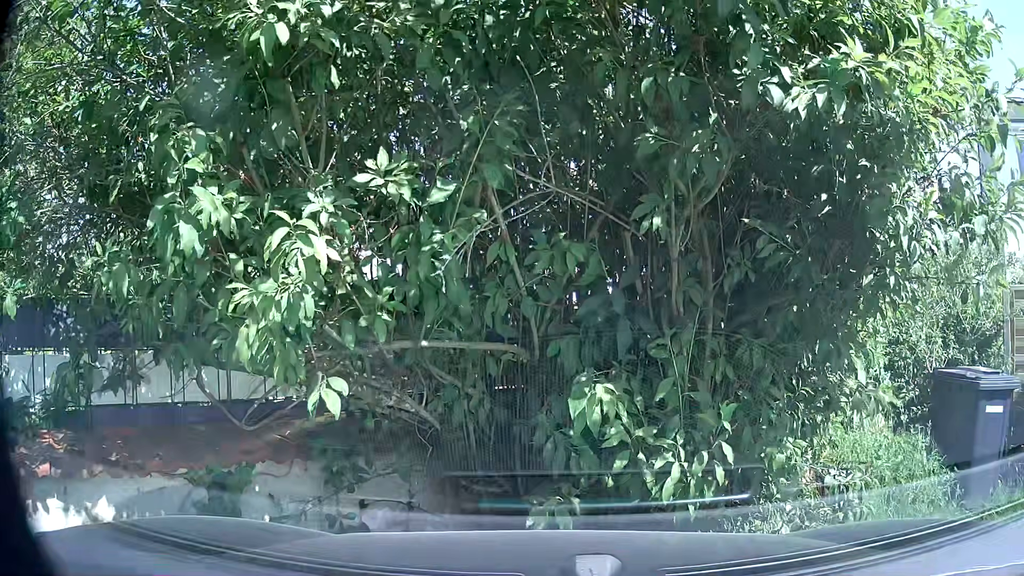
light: Day
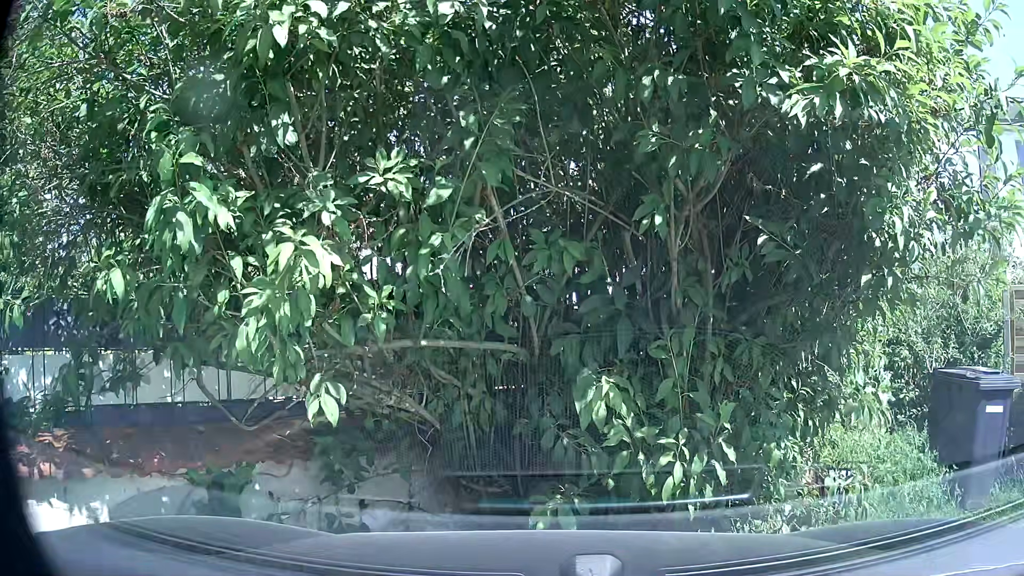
(0.0, 0.0) m; 0°
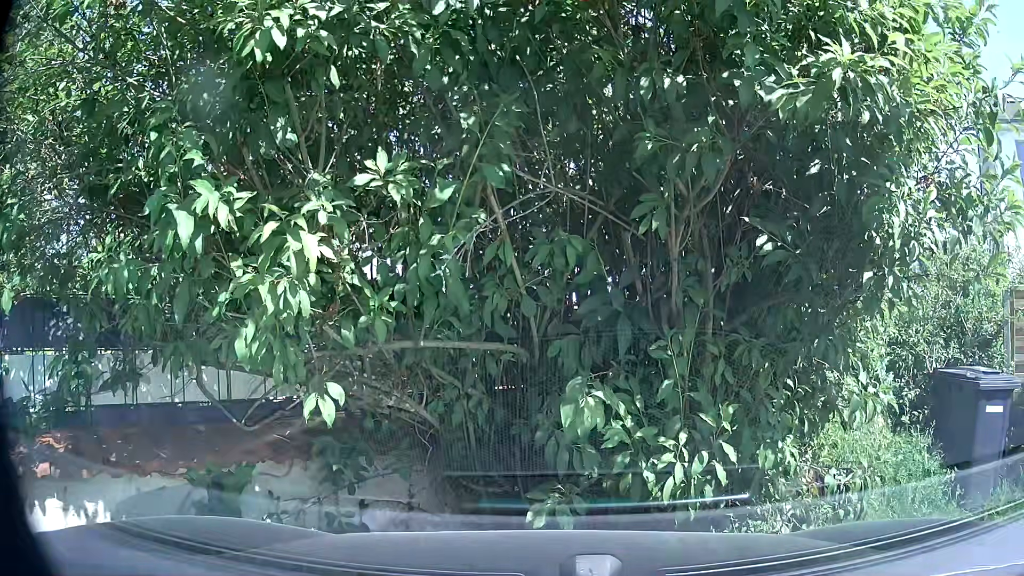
(0.0, 0.0) m; 0°
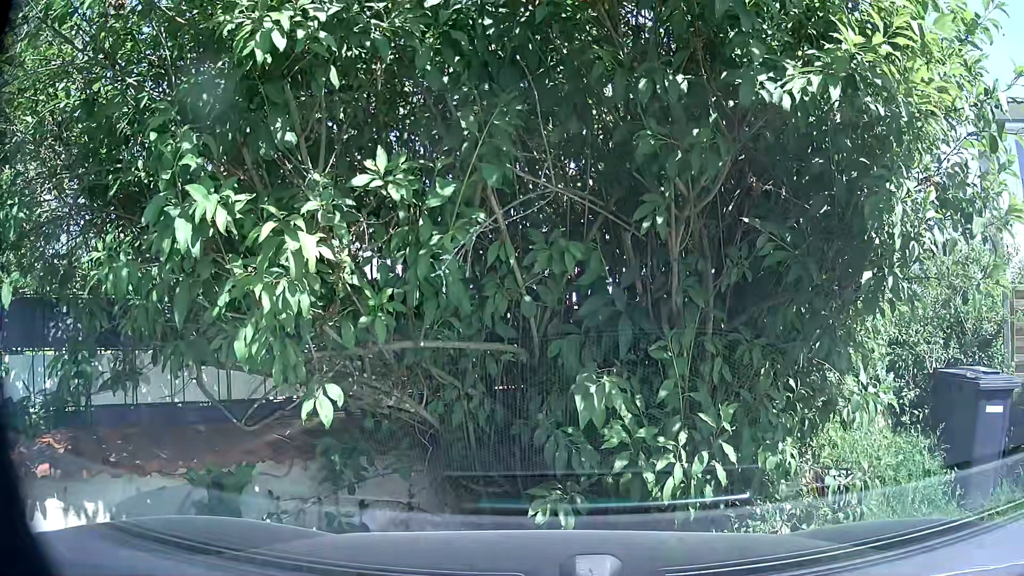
(0.0, 0.0) m; 0°
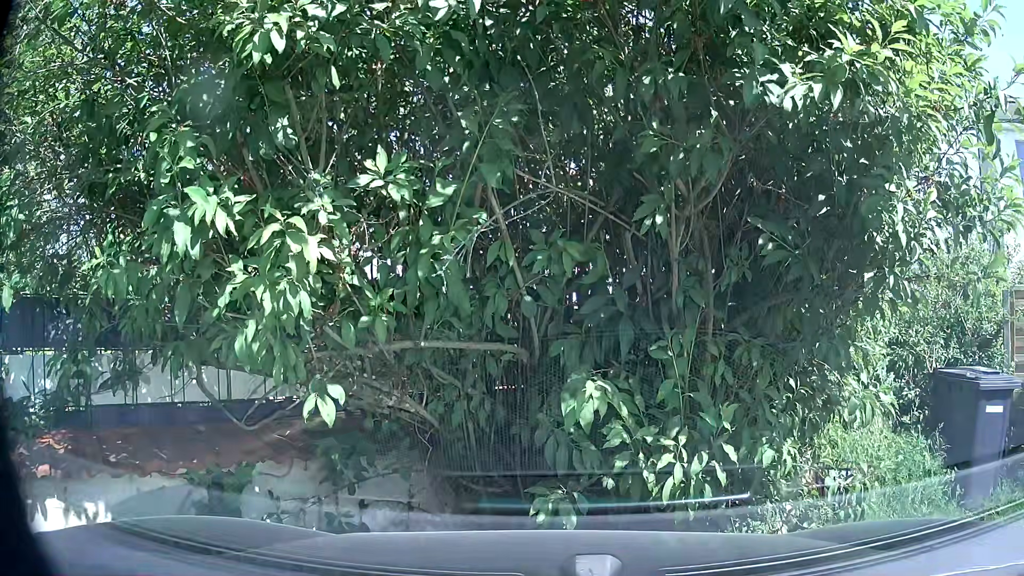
(0.0, 0.0) m; 0°
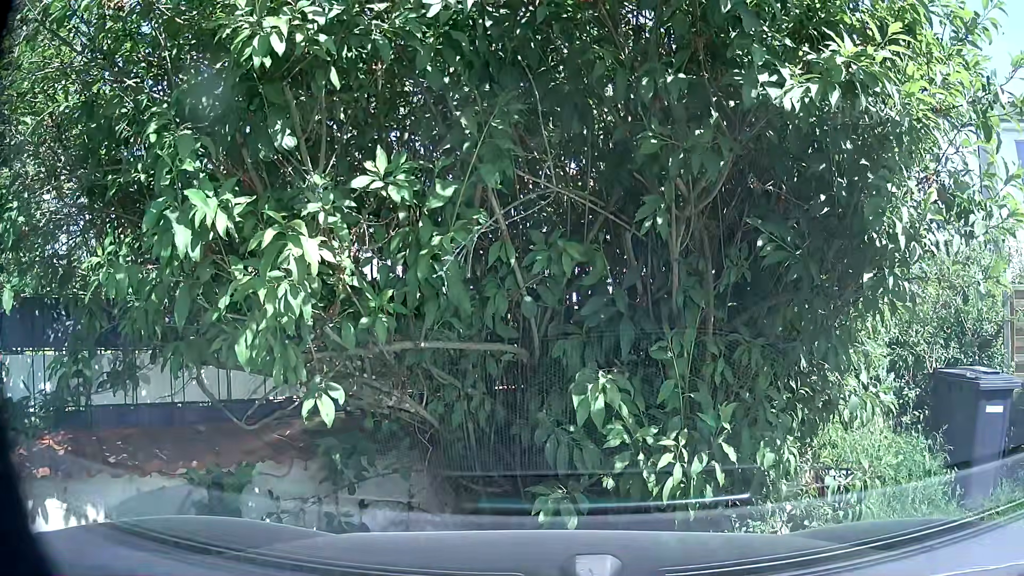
(0.0, 0.0) m; 0°
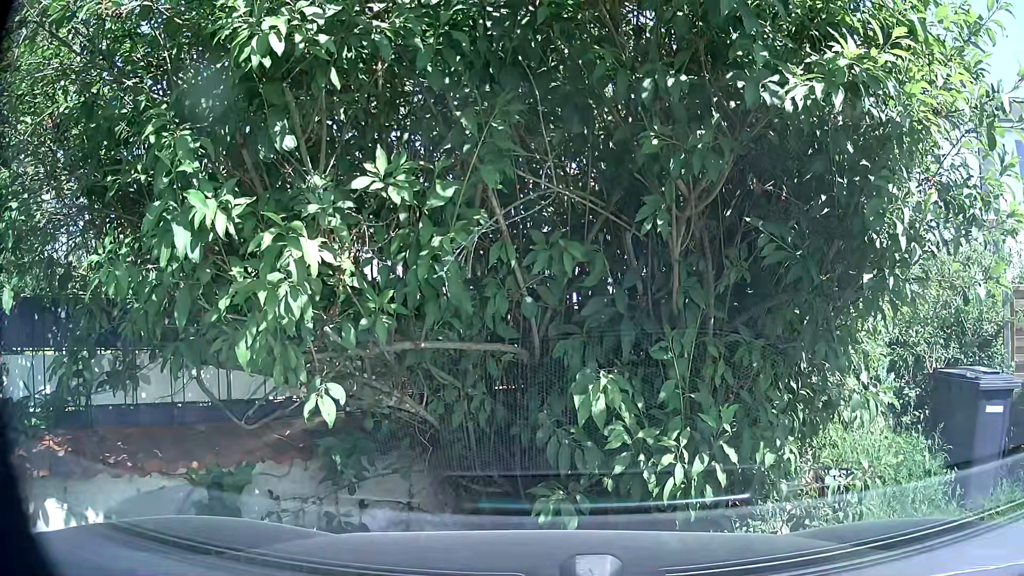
(0.0, 0.0) m; 0°
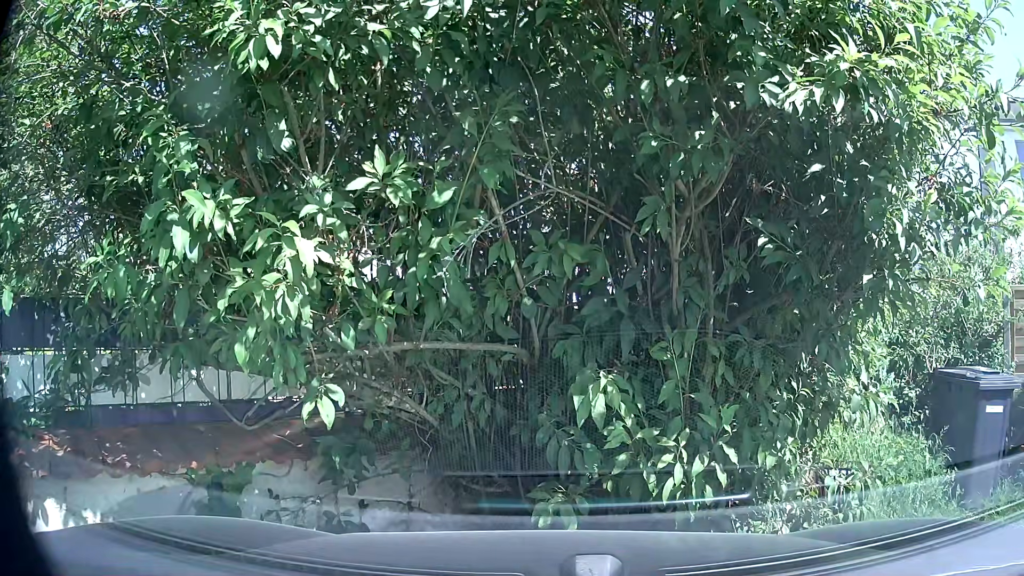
(0.0, 0.0) m; 0°
